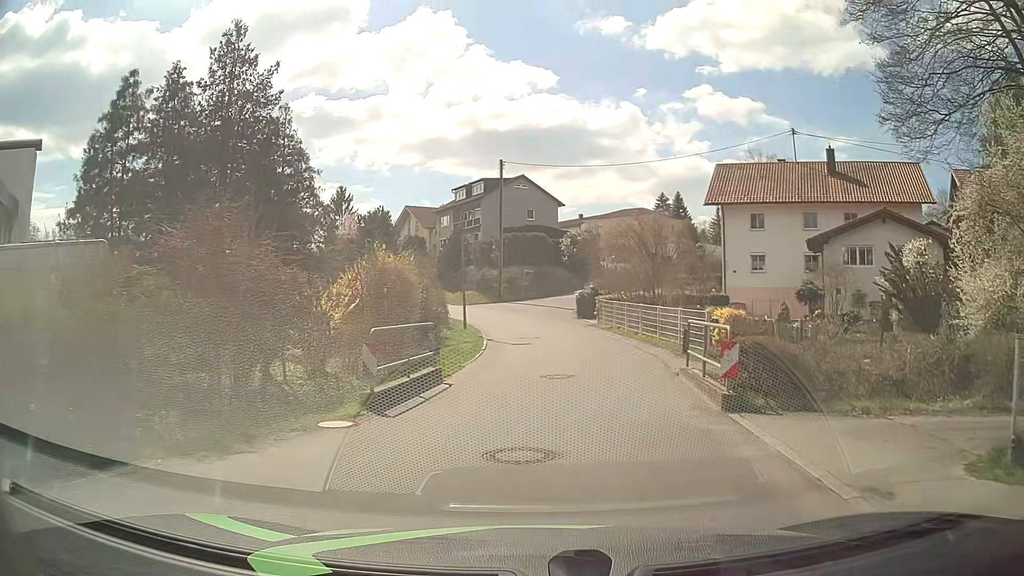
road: residential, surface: asphalt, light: Day
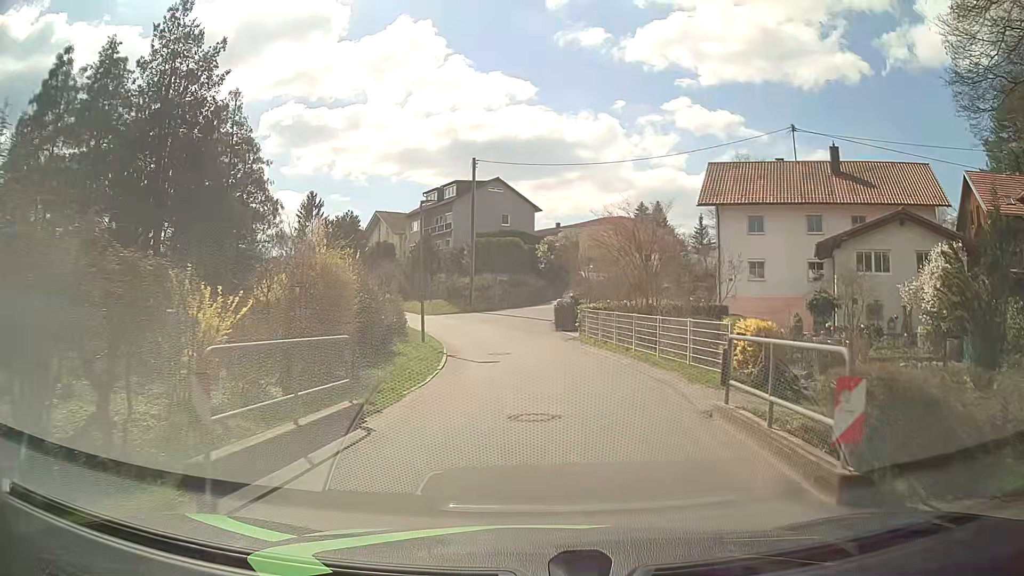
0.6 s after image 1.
(+0.1, +4.5) m; +2°
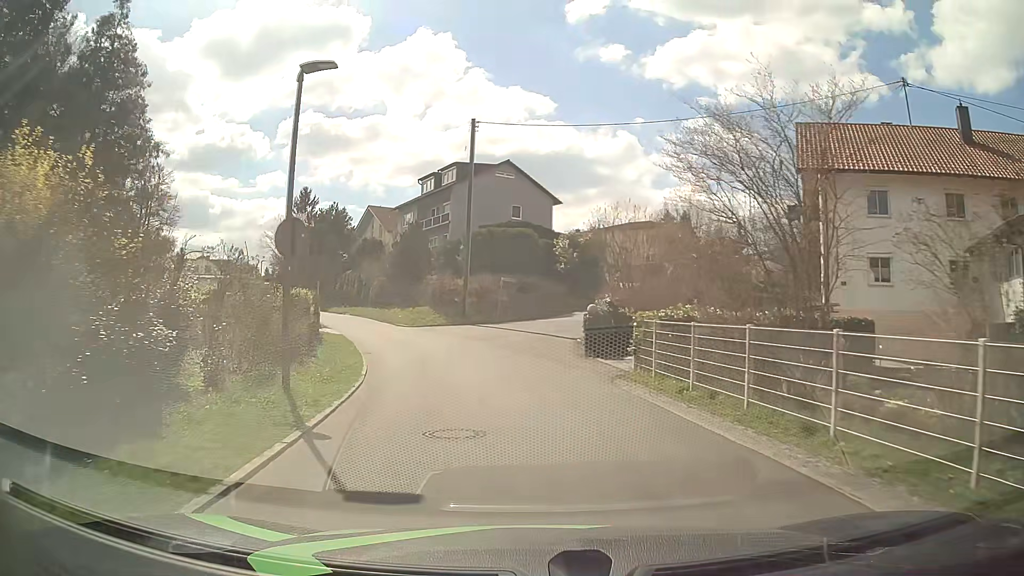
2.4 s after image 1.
(+0.1, +13.9) m; -1°
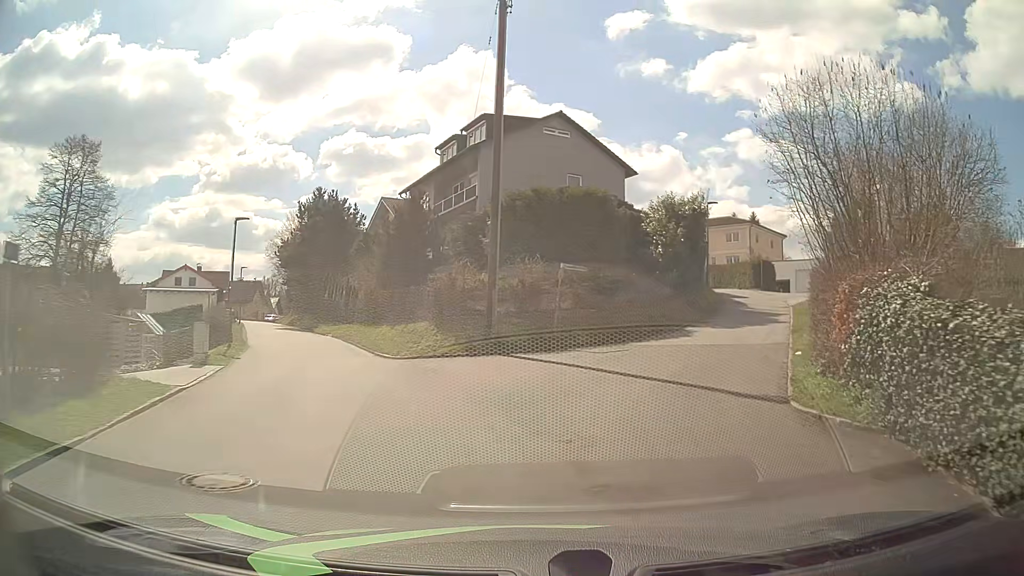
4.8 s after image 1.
(-1.0, +18.3) m; -4°
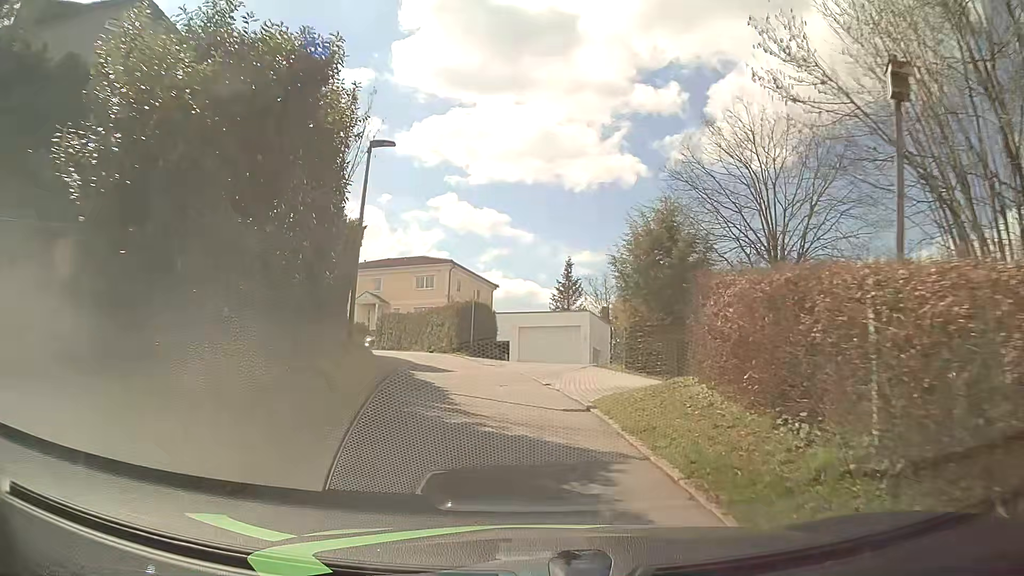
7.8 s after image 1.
(+5.8, +20.9) m; +27°
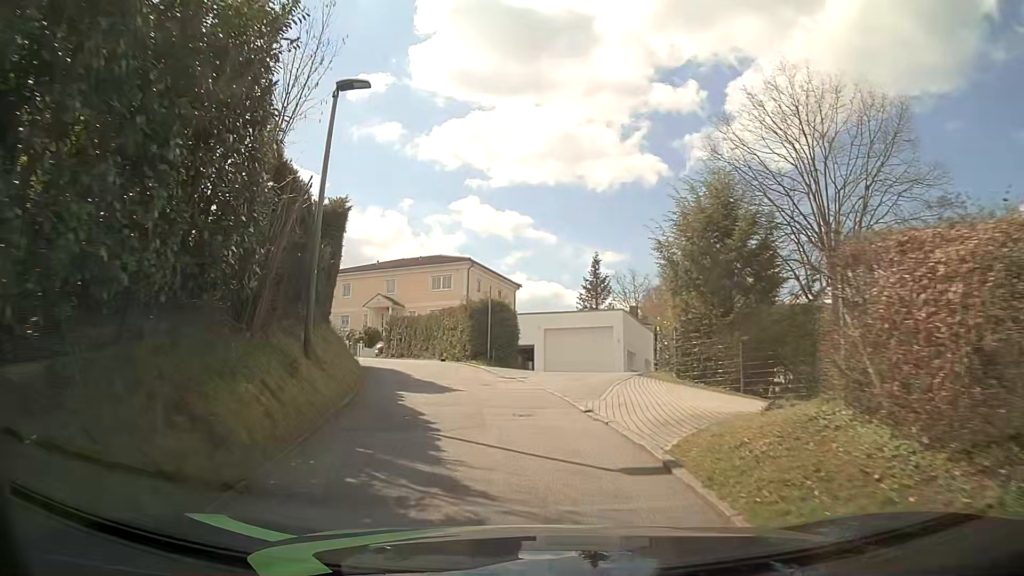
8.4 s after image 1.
(0.0, +4.3) m; -2°
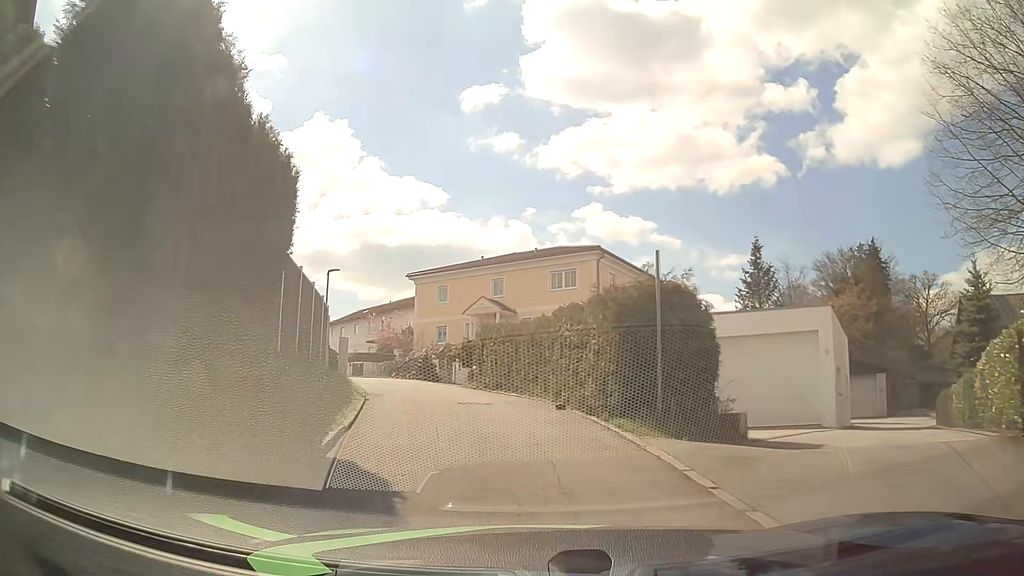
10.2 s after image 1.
(-1.0, +12.7) m; -11°
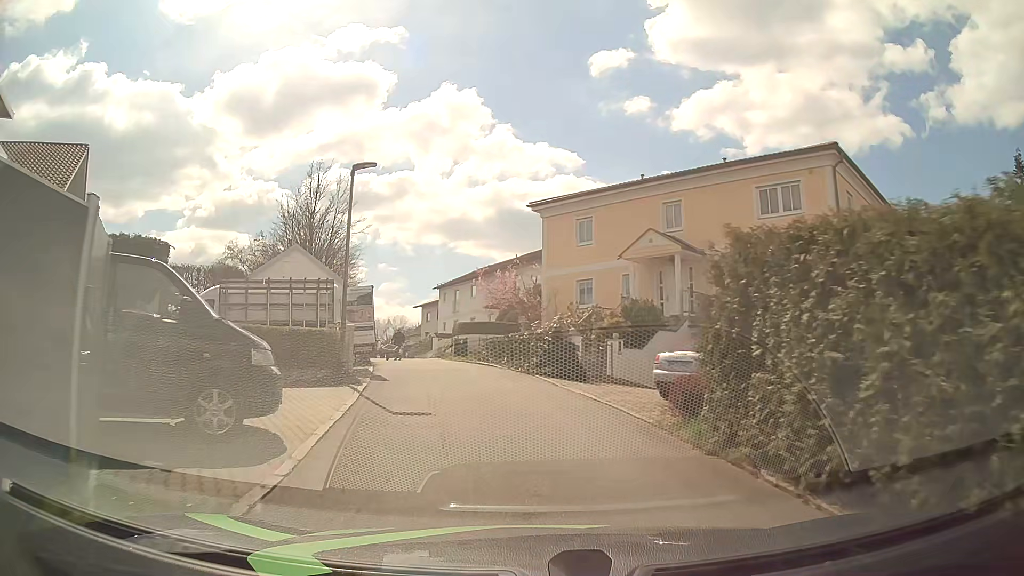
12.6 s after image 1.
(-1.9, +16.6) m; -12°
(0, +10) (-2, +20) (-4, +30) (-7, +39) (-10, +49) (-12, +58) (-15, +68) (-19, +77) (-22, +87) (-25, +96) m
